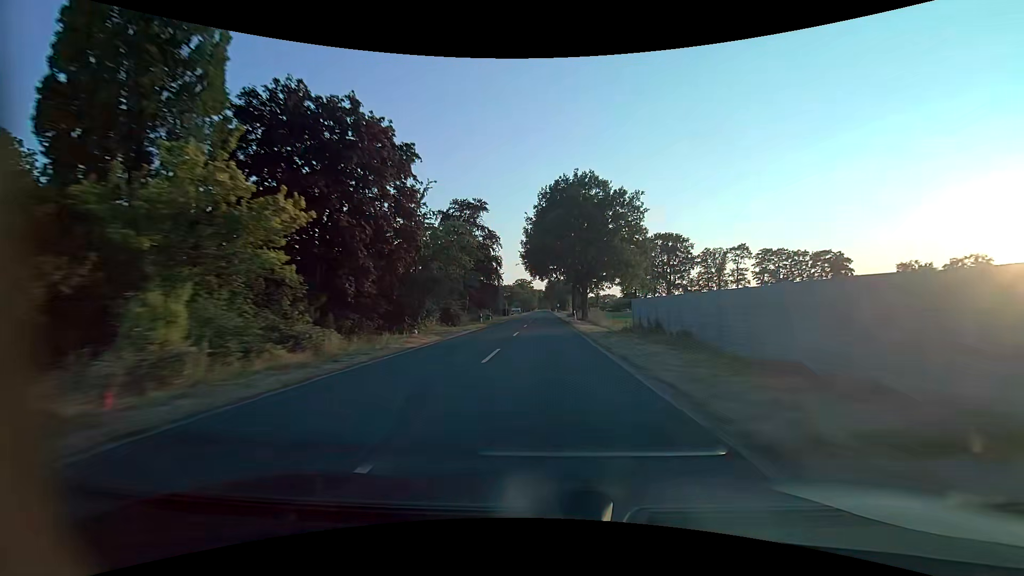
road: secondary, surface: asphalt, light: Day
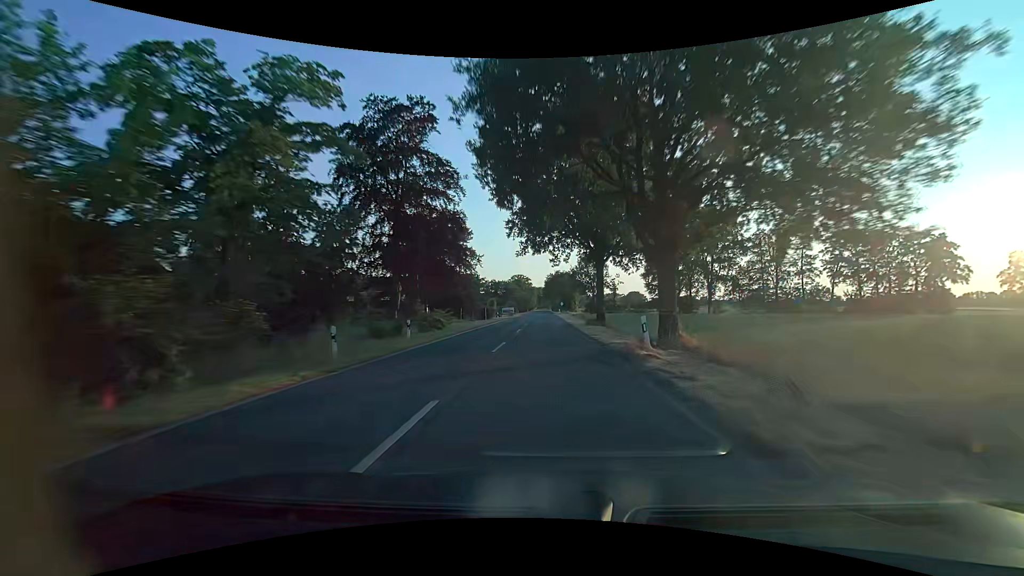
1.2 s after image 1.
(0.0, +33.2) m; 0°
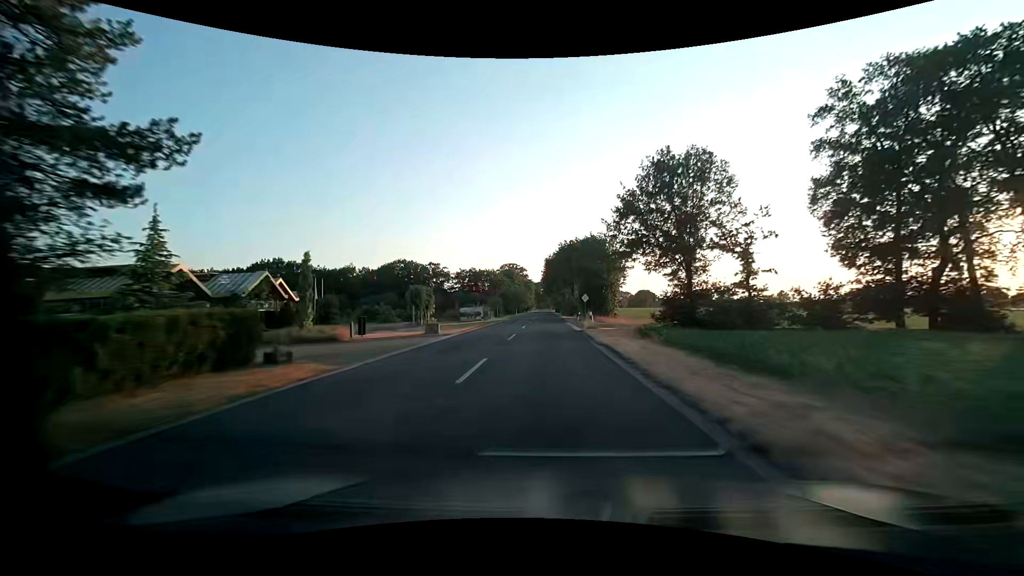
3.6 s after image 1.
(-0.3, +66.4) m; 0°
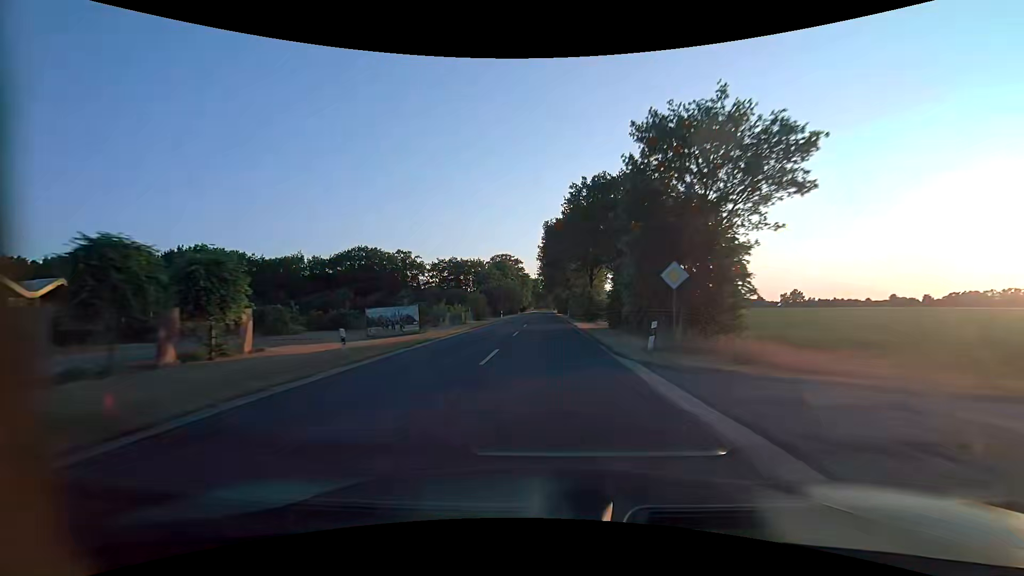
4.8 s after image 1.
(-0.1, +33.2) m; 0°
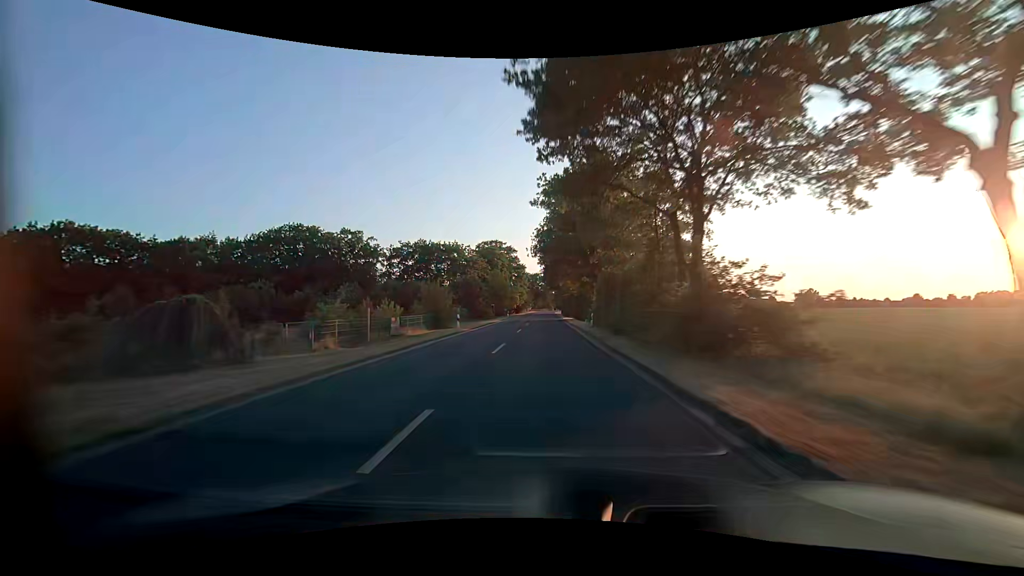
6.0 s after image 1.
(-0.1, +33.2) m; 0°
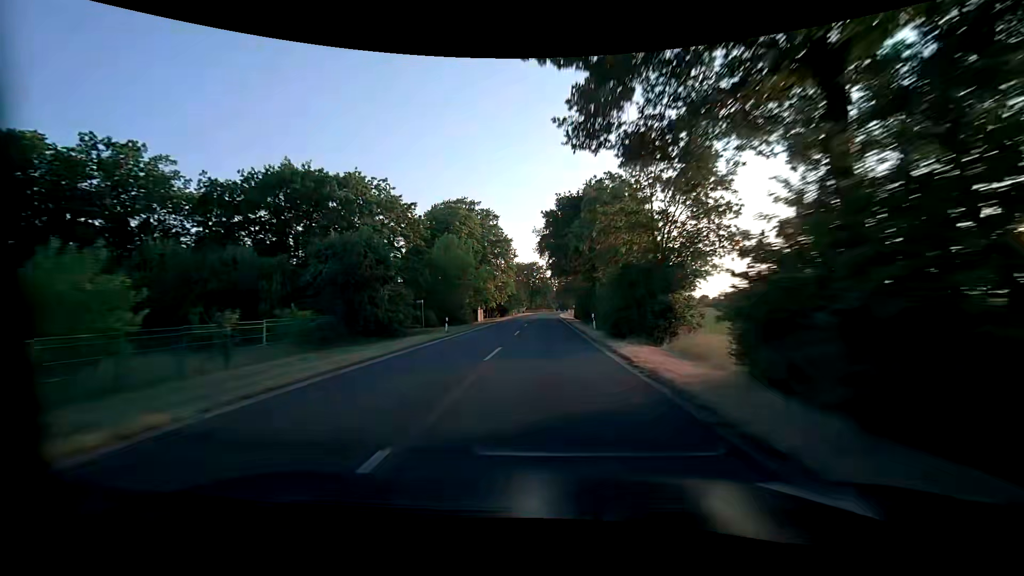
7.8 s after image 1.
(-0.1, +49.8) m; 0°
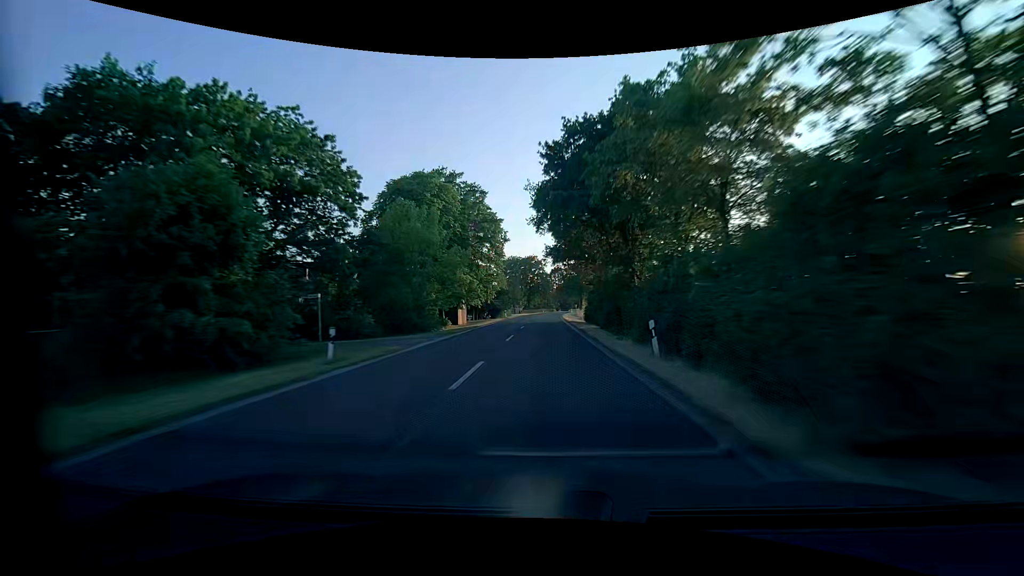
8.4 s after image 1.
(+0.1, +16.6) m; 0°
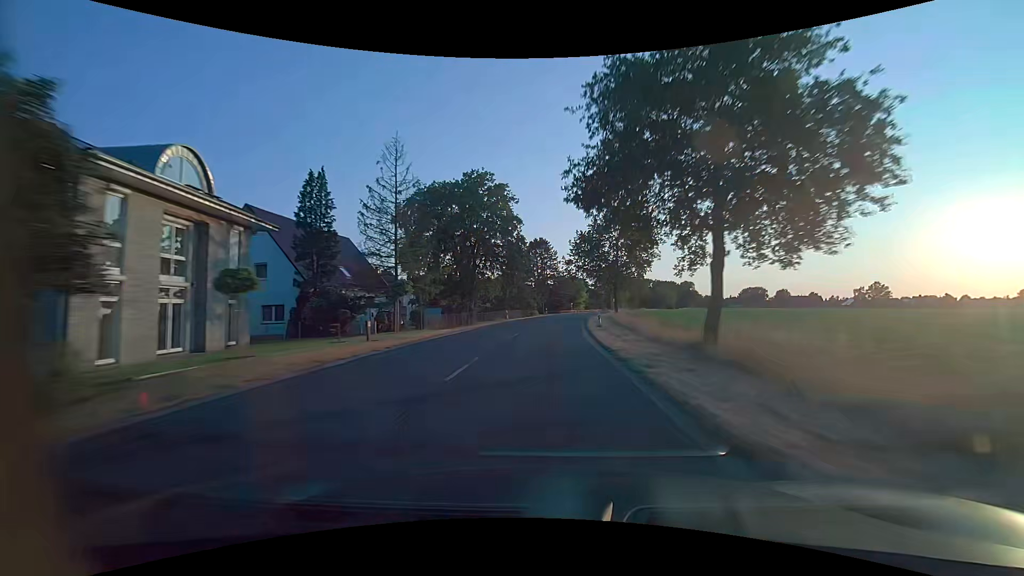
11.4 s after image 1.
(+1.3, +83.1) m; +3°
(0, +10) (0, +20) (+1, +30) (+1, +40) (+2, +50) (+3, +60) (+5, +70) (+6, +80) (+8, +89) (+10, +99) m
